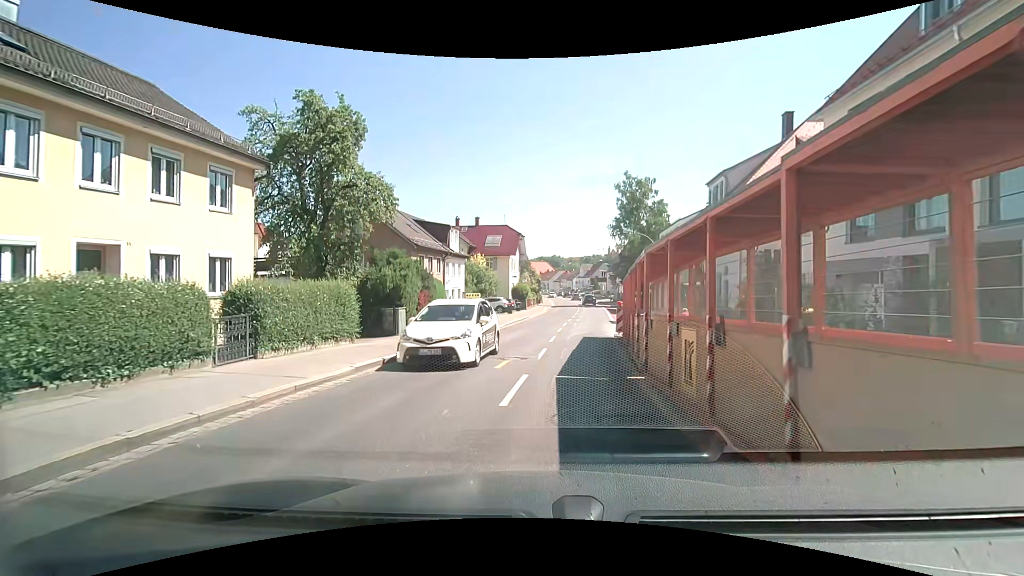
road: secondary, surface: asphalt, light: Day
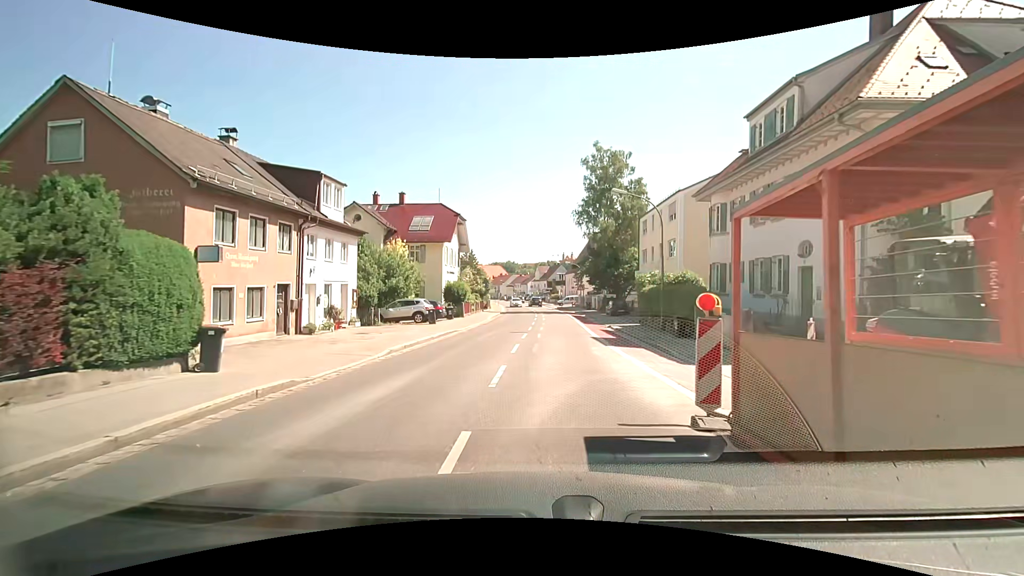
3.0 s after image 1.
(+0.7, +16.6) m; +4°
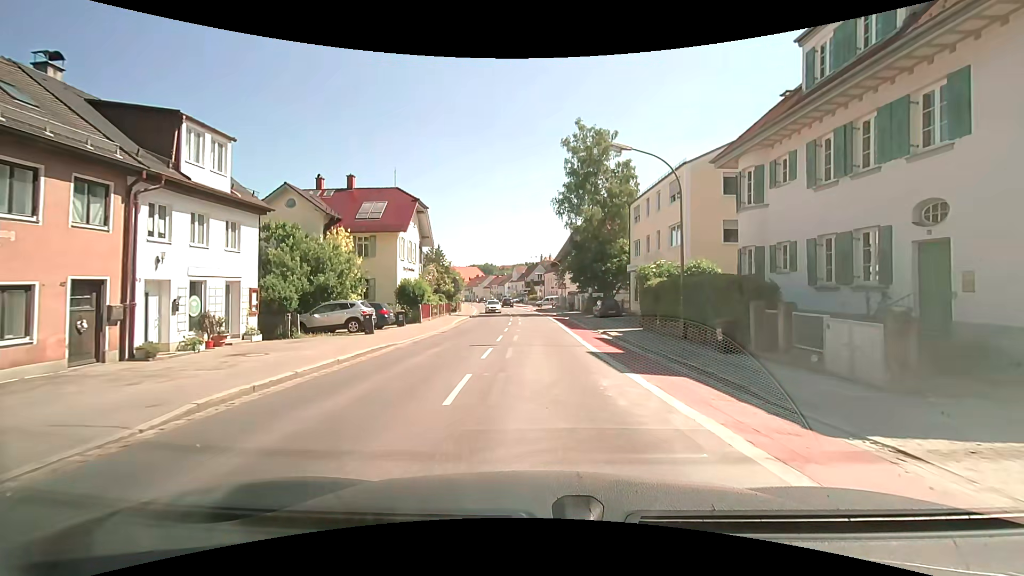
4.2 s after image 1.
(+0.2, +7.6) m; +3°
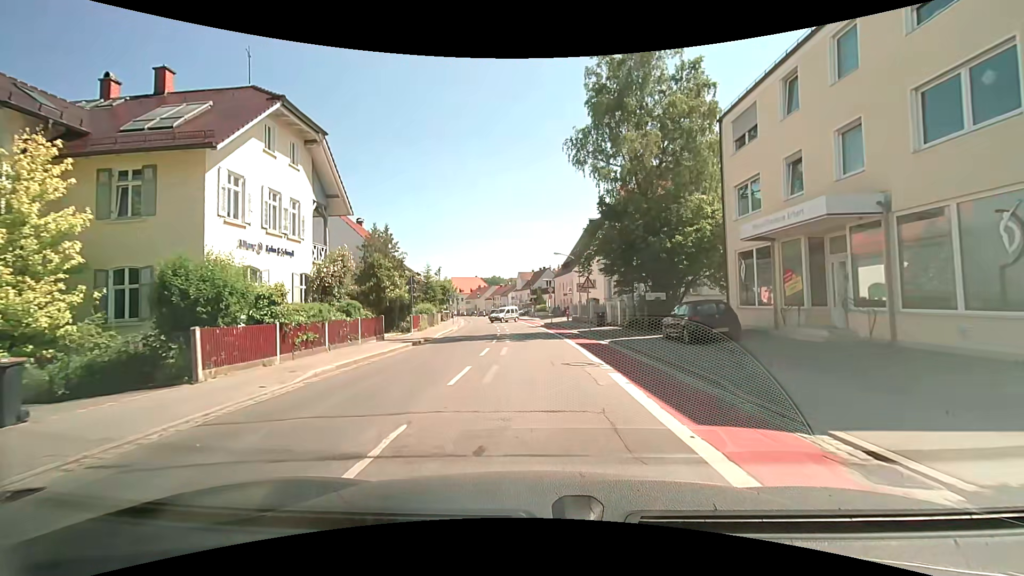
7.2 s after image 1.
(-0.1, +21.9) m; -1°
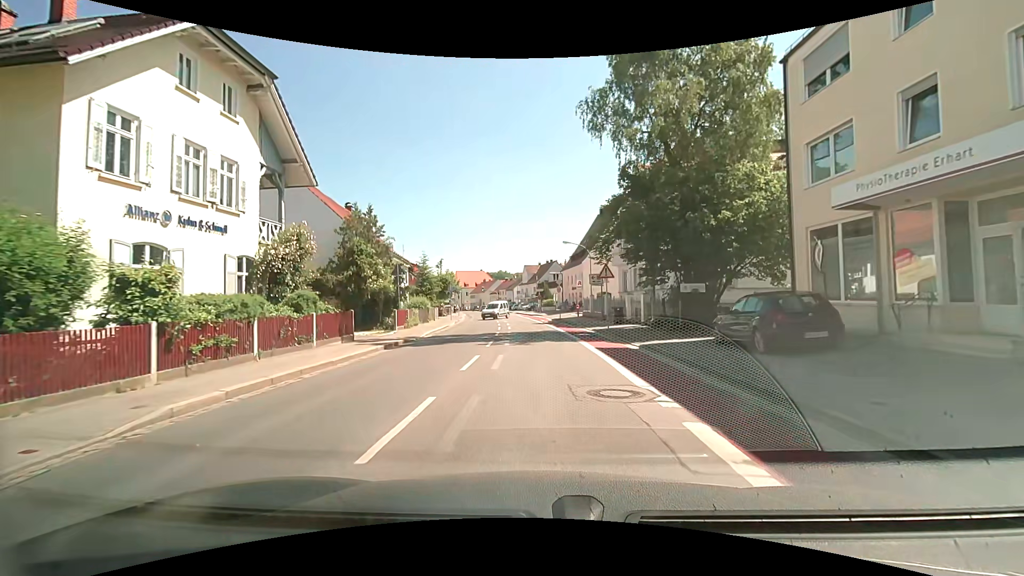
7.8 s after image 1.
(-0.1, +5.1) m; -1°
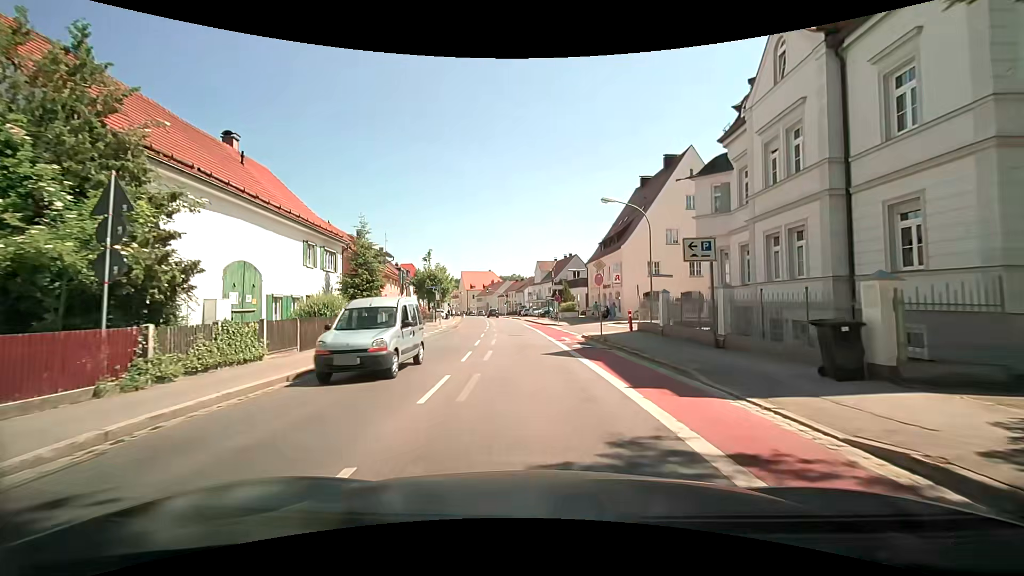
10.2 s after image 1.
(-0.3, +21.1) m; -1°
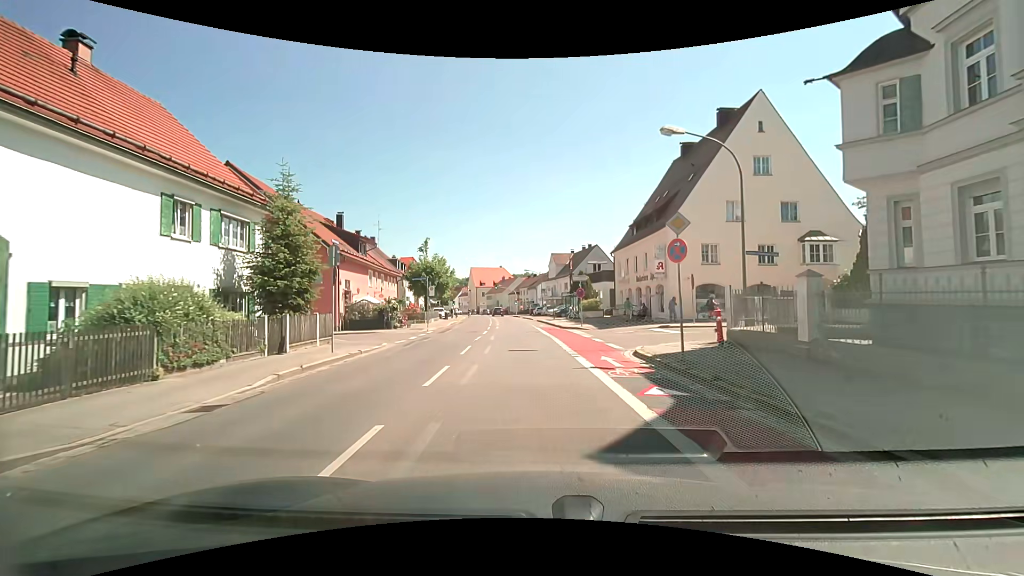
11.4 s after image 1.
(-0.2, +10.6) m; -2°
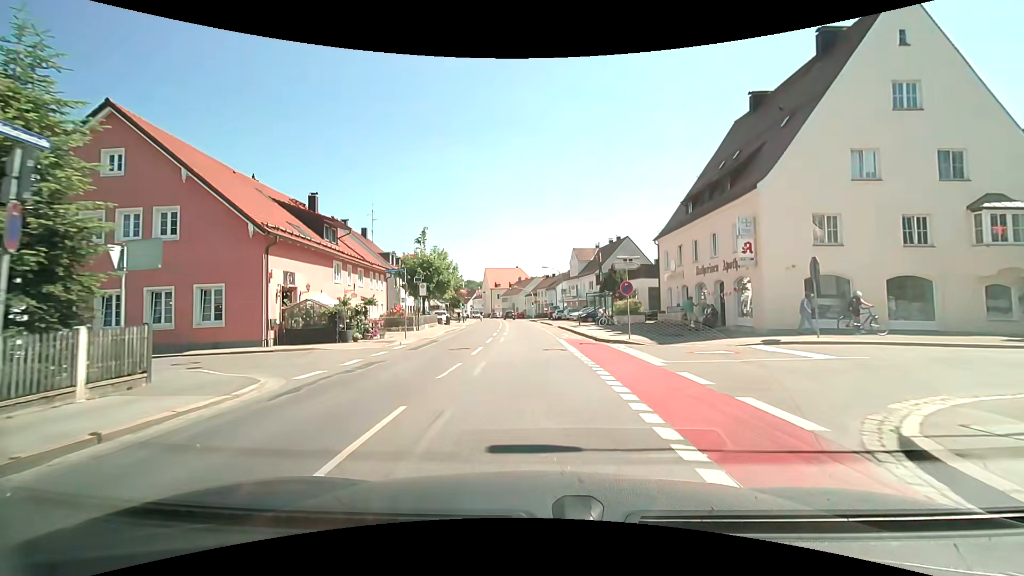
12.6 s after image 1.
(-0.2, +10.9) m; -2°
(0, +10) (-1, +20) (-1, +30) (-1, +40) (-2, +50) (-3, +60) (-3, +70) (-4, +80) (-5, +90) (-7, +100) m
